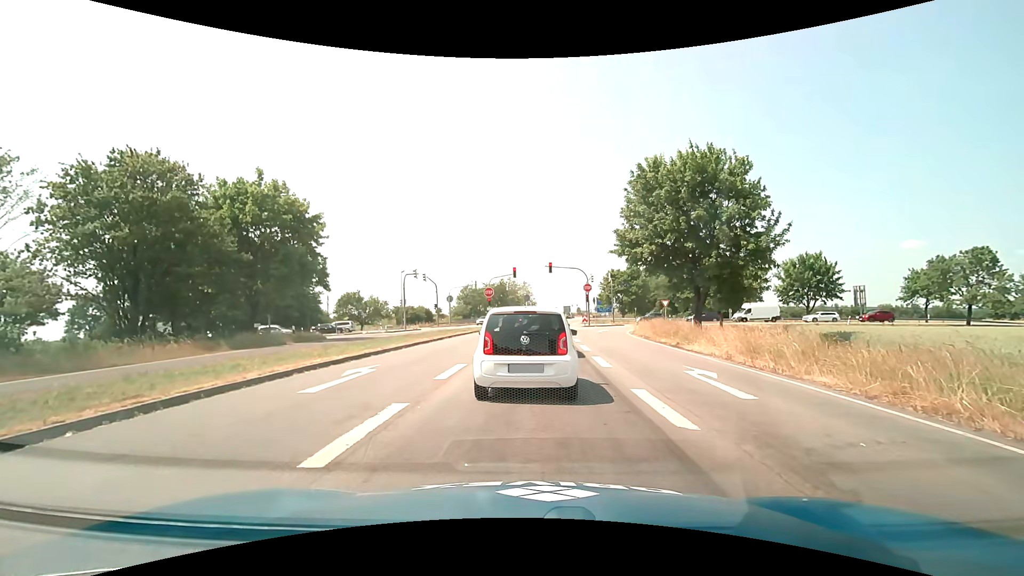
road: primary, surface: asphalt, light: Day
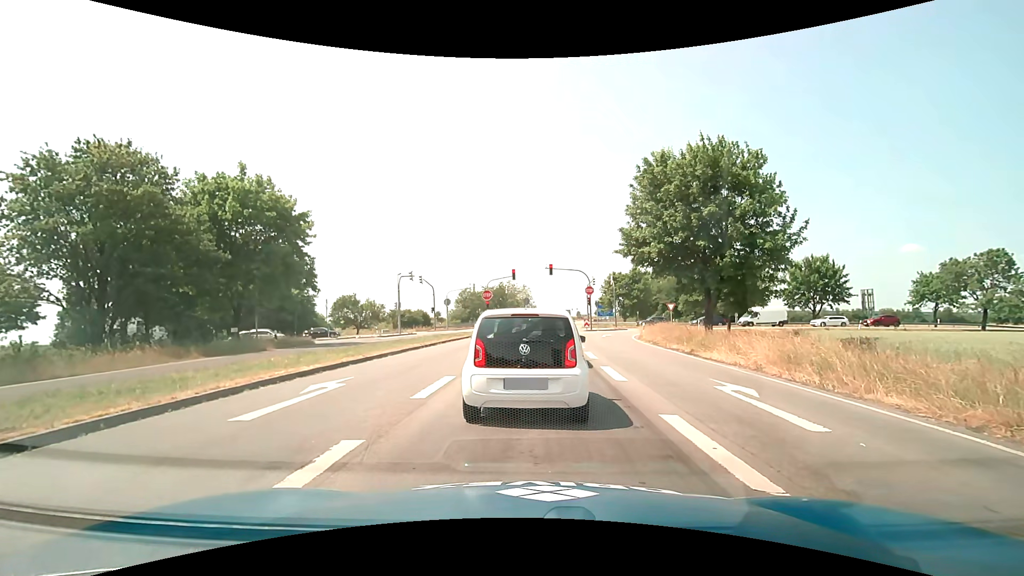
(0.0, +1.9) m; -1°
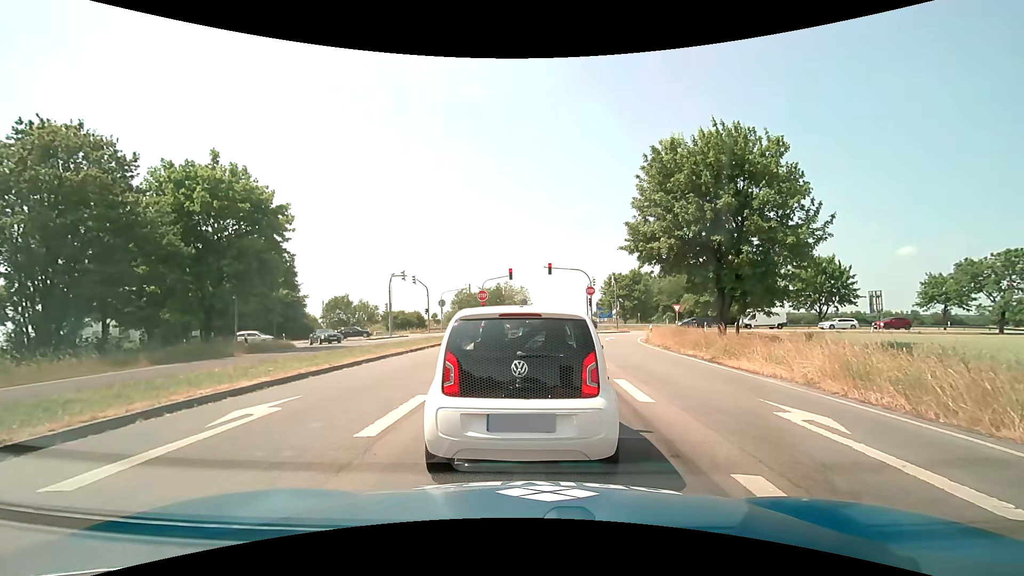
(0.0, +2.5) m; 0°
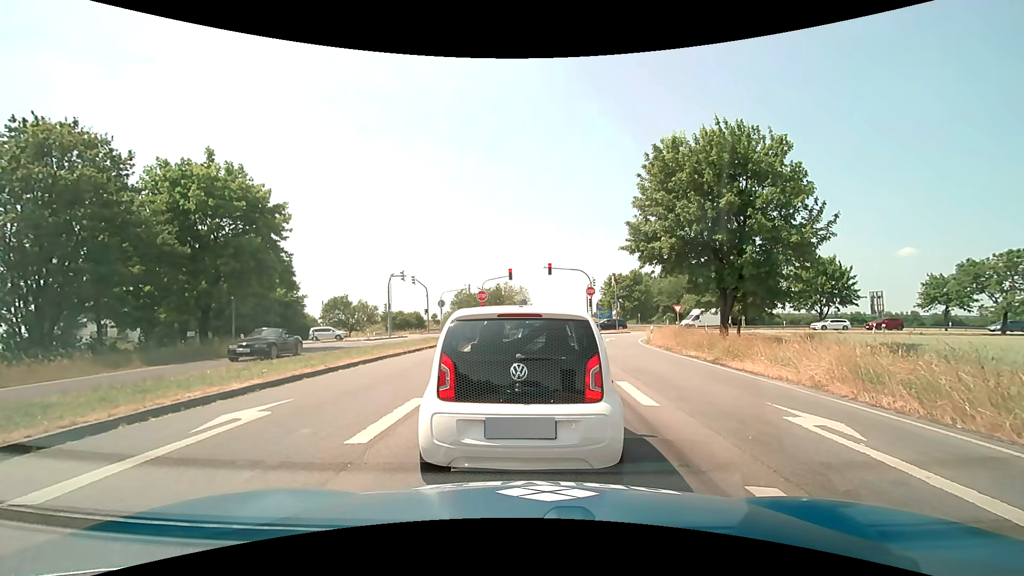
(0.0, +0.4) m; 0°
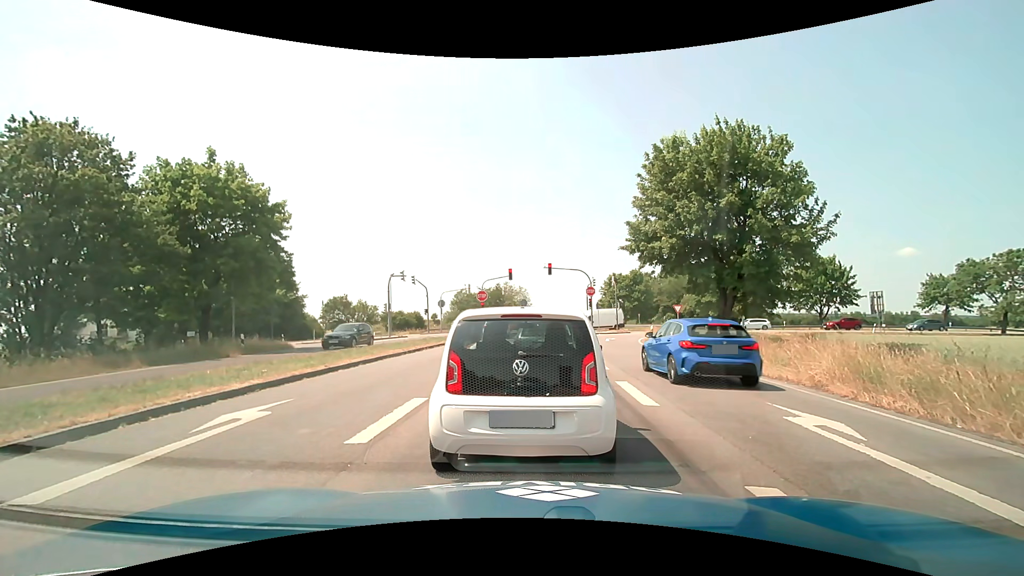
(0.0, 0.0) m; 0°
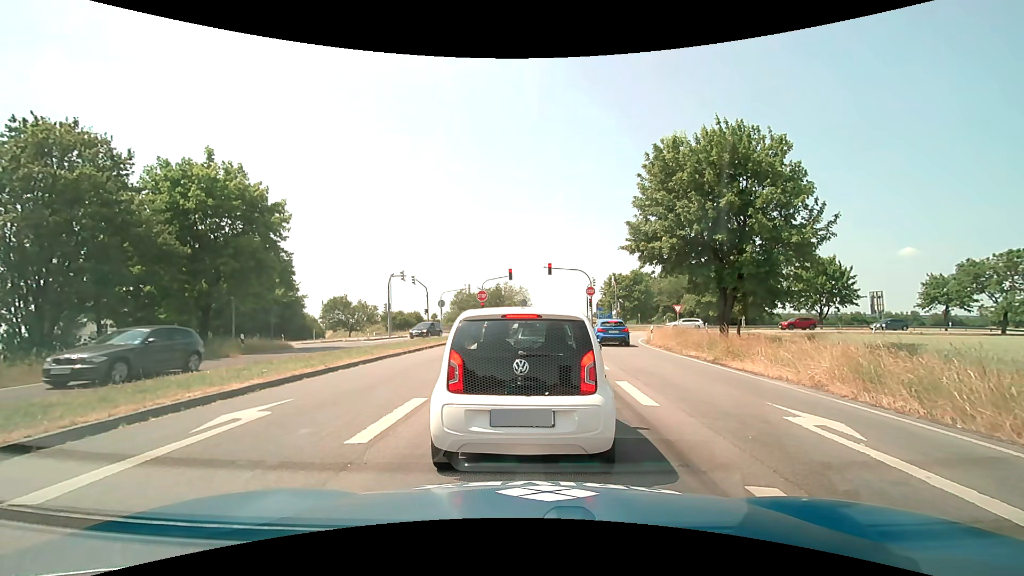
(0.0, 0.0) m; 0°
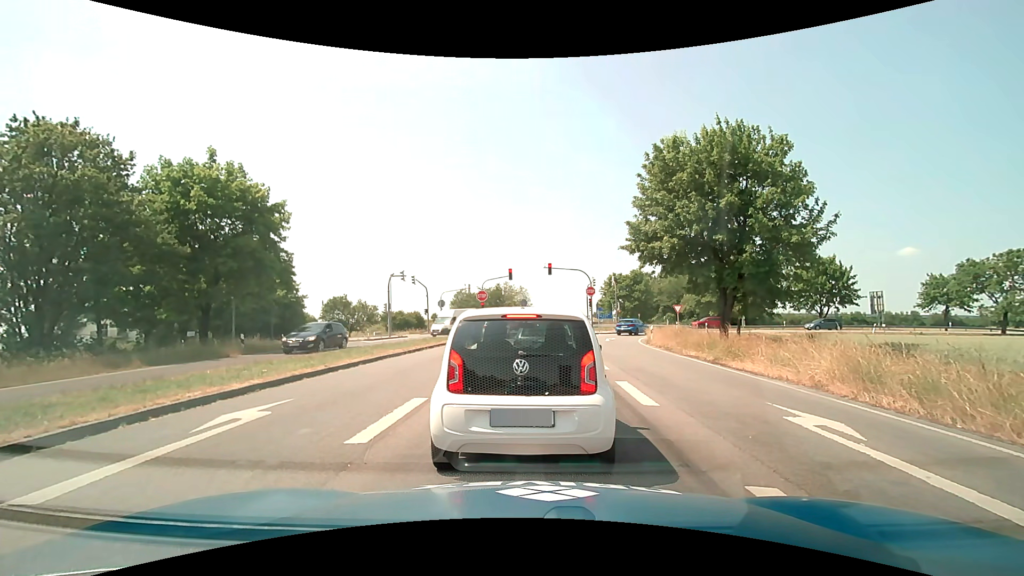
(0.0, 0.0) m; 0°
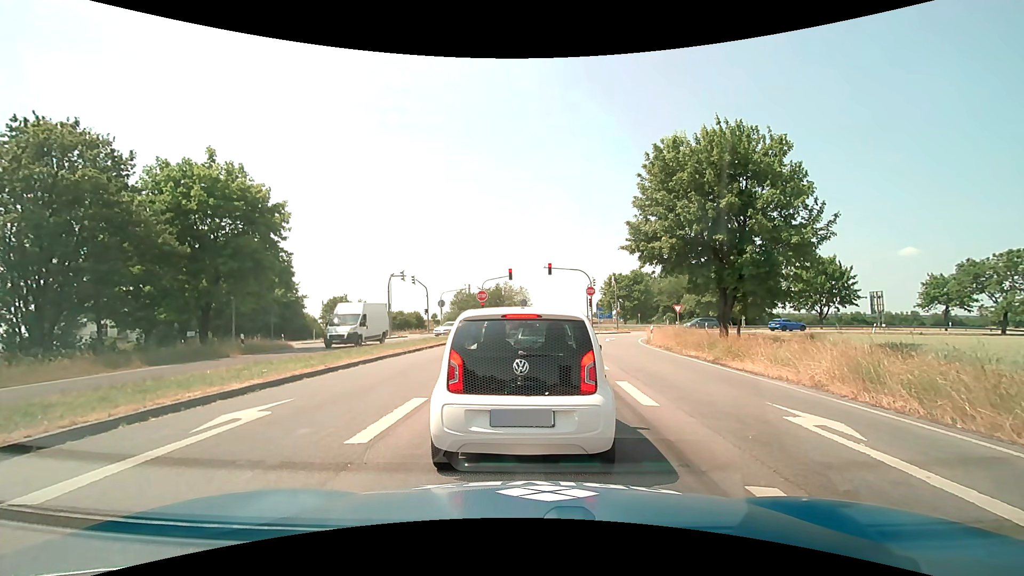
(0.0, 0.0) m; 0°
